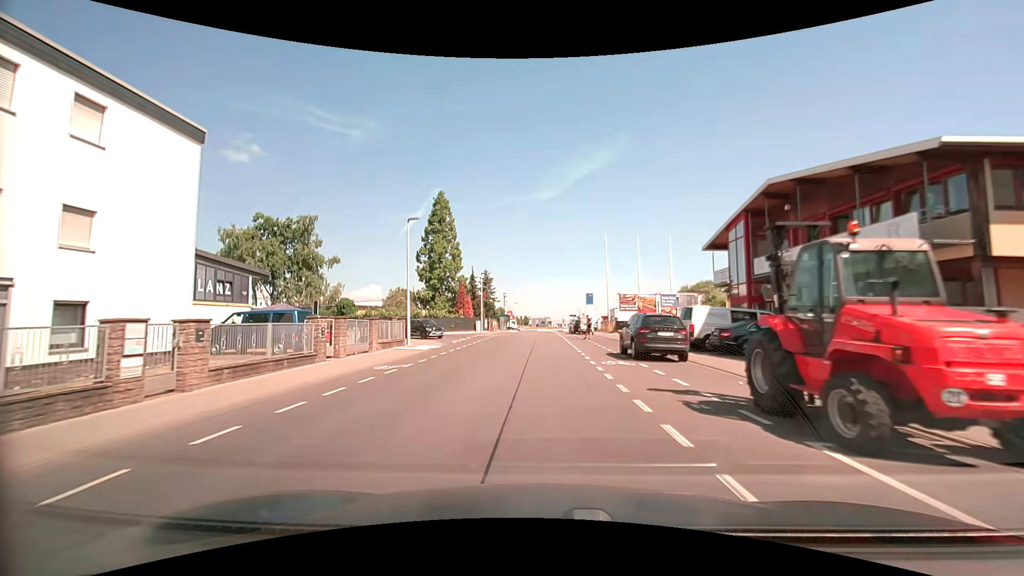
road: tertiary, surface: asphalt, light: Day
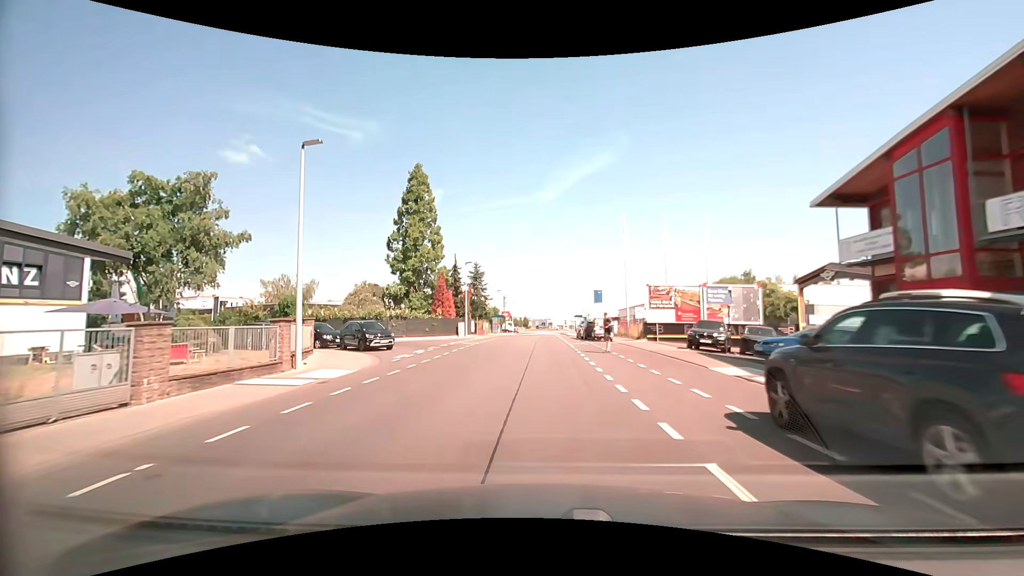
(0.0, +13.6) m; 0°
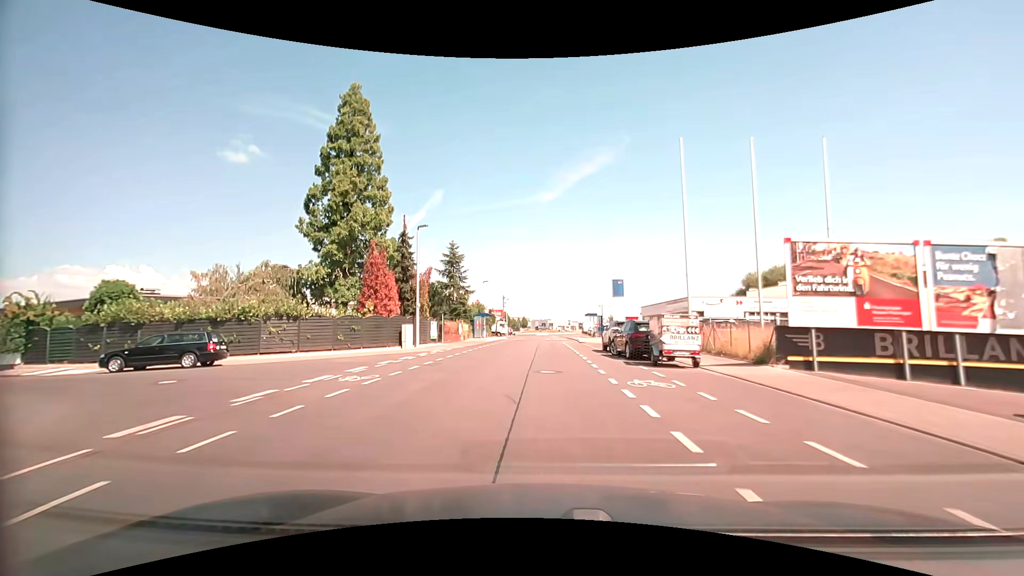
(-0.1, +20.4) m; 0°
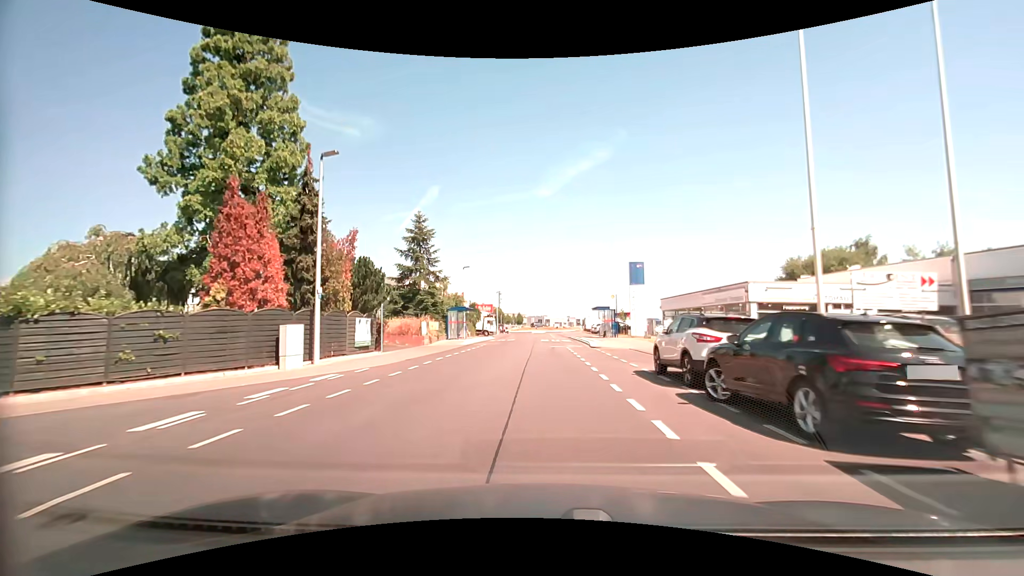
(+0.1, +13.7) m; 0°
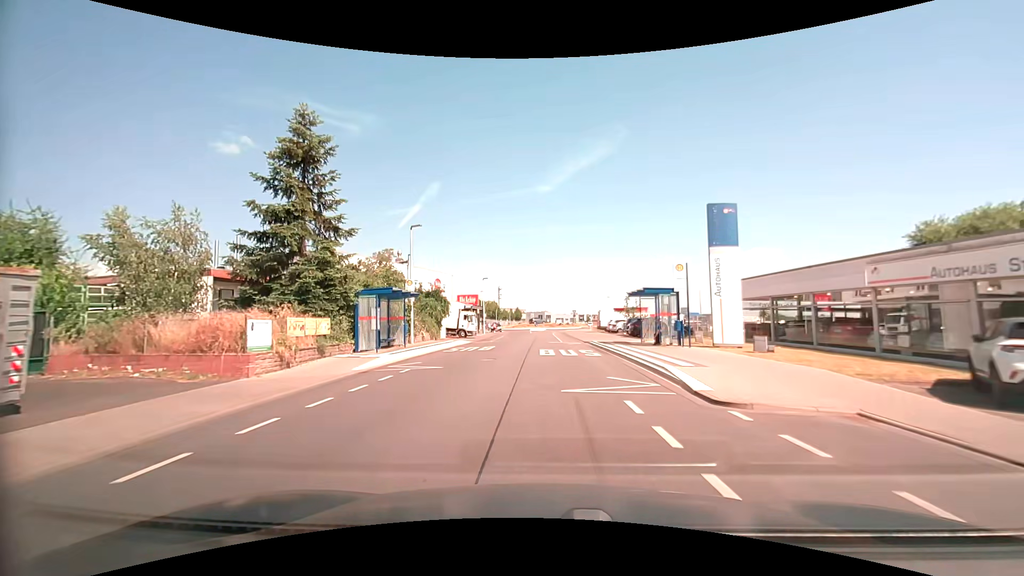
(0.0, +20.9) m; 0°
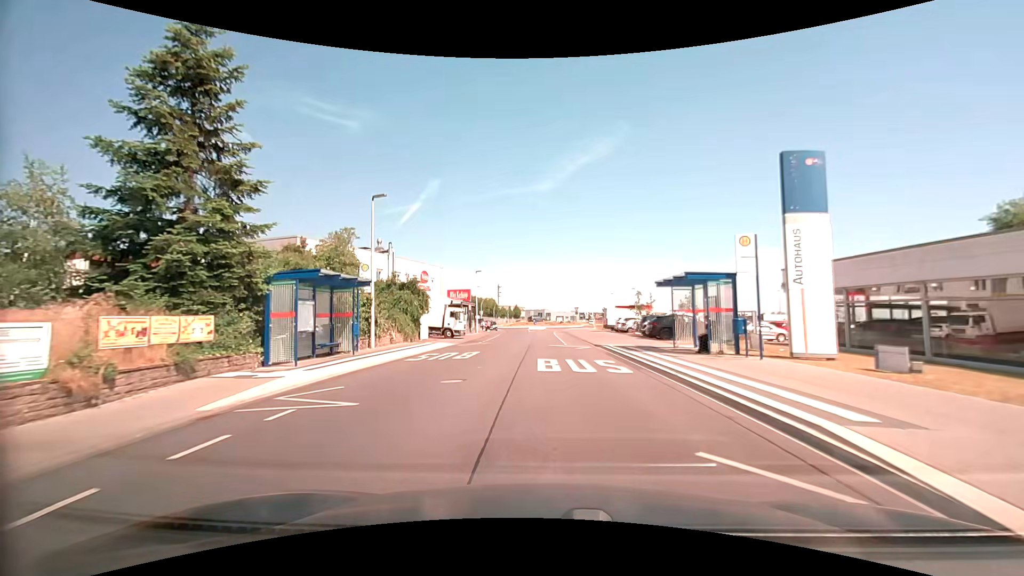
(0.0, +7.1) m; 0°
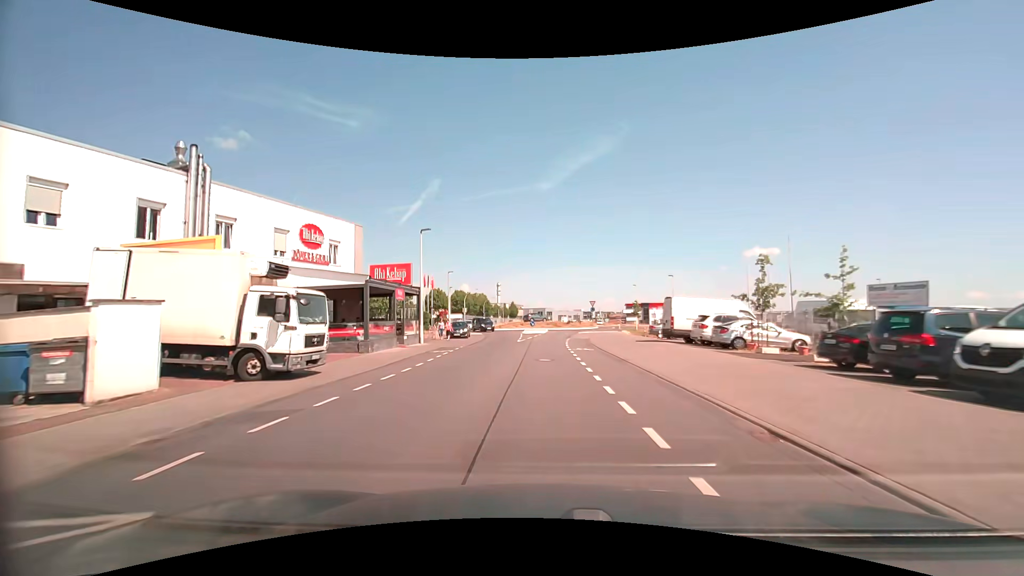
(-0.1, +28.3) m; 0°
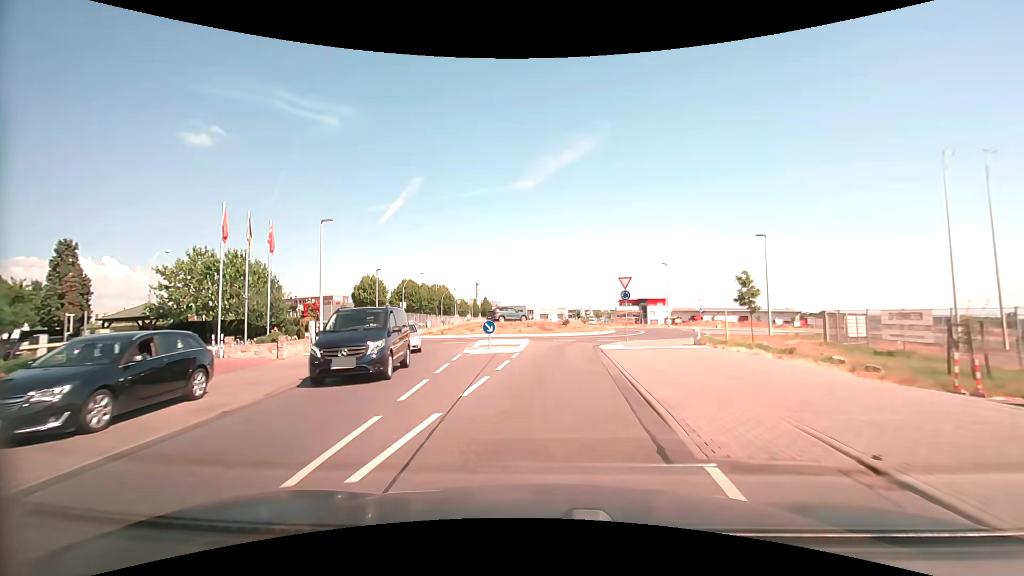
(+0.3, +33.6) m; +2°
(0, +10) (+1, +20) (+2, +30) (+7, +38) (+11, +48) (+9, +57) (+3, +65) (-1, +74) (-3, +84) (-4, +94) m
